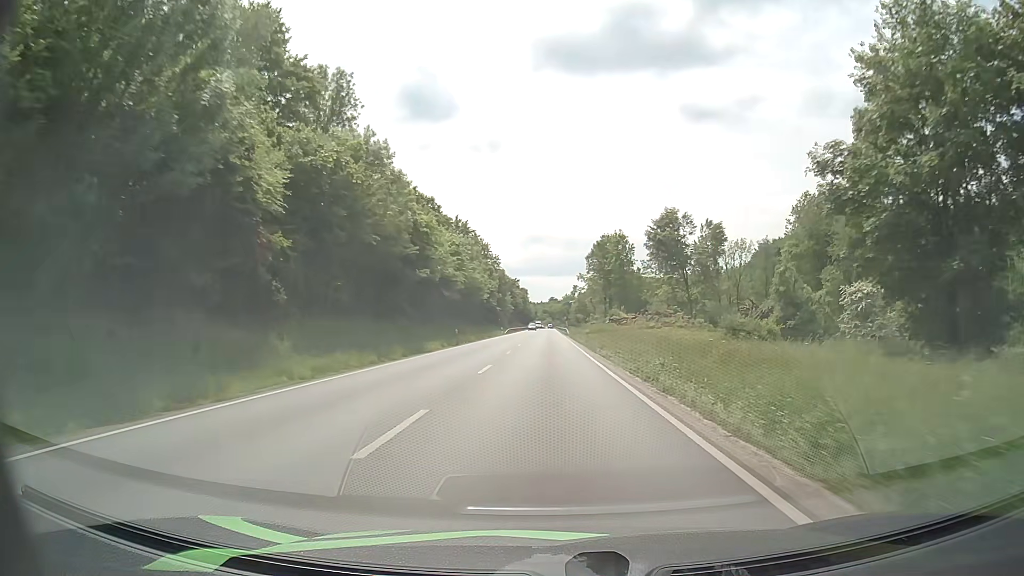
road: primary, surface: asphalt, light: Day
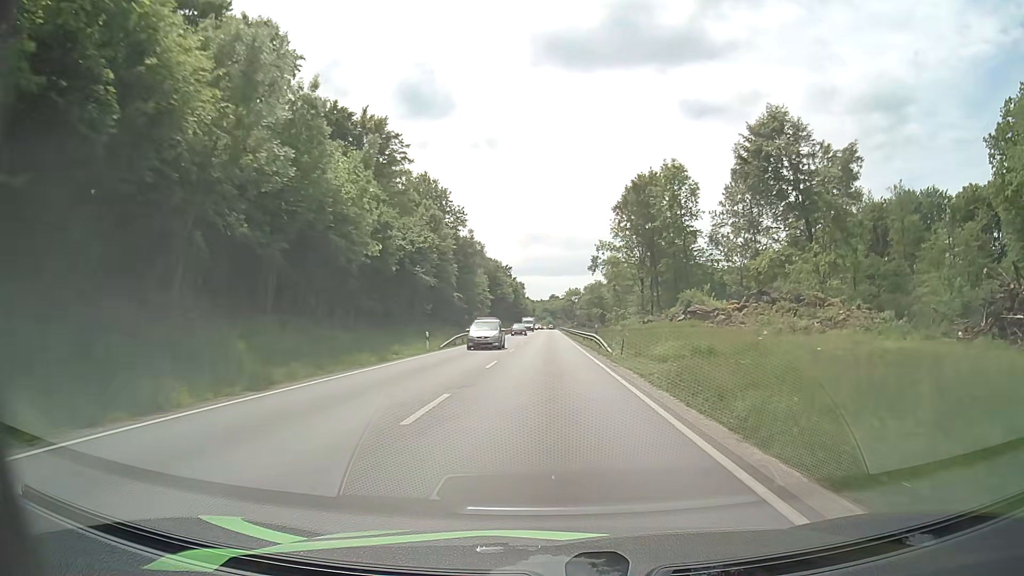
(+0.2, +57.9) m; 0°
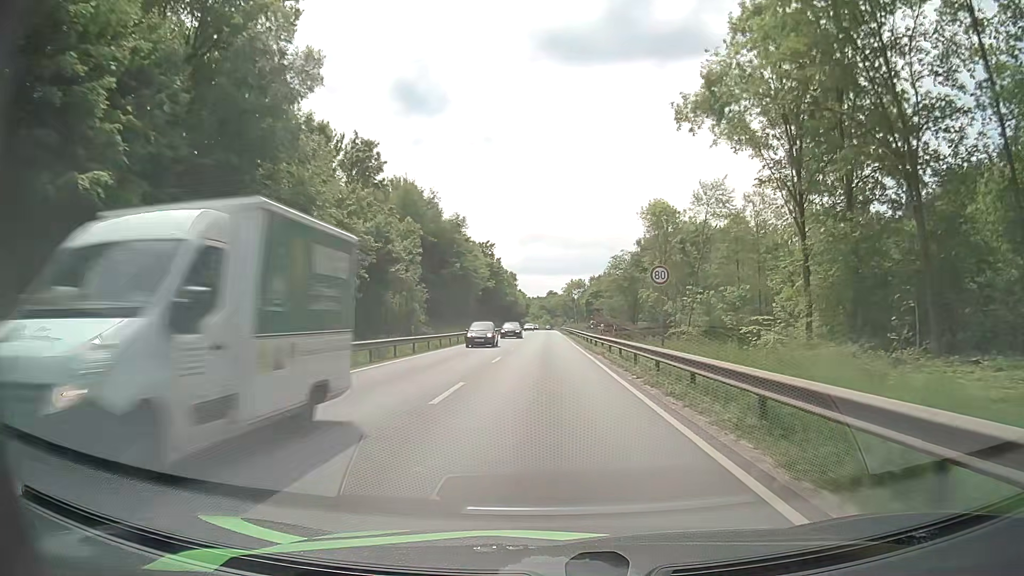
(+0.1, +58.0) m; 0°
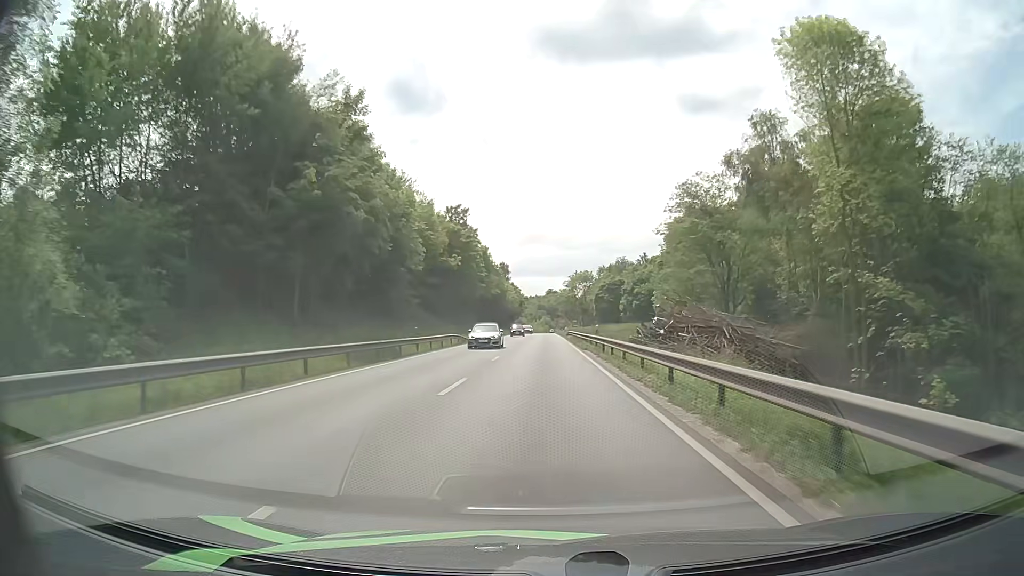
(-0.1, +46.9) m; 0°
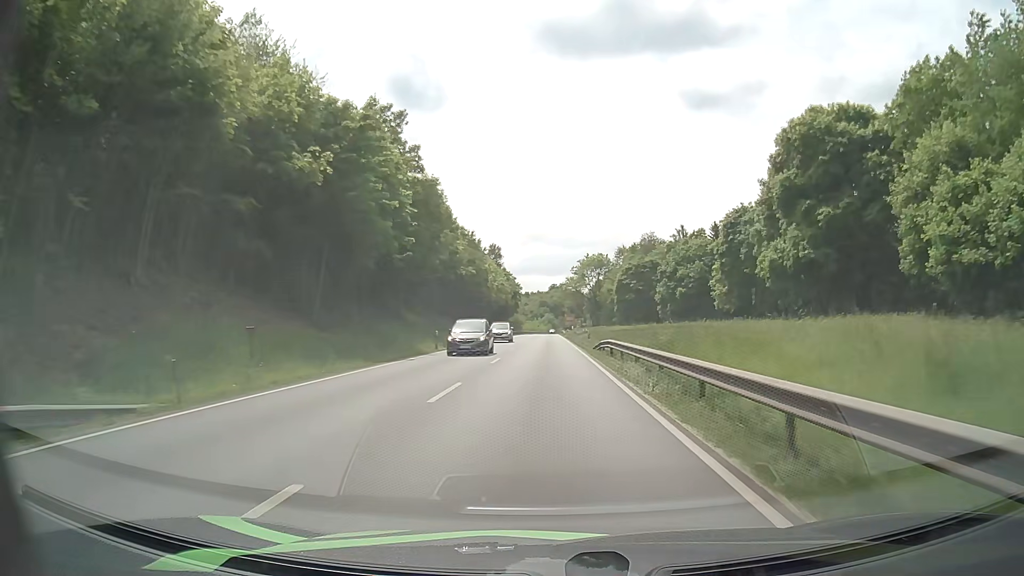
(-0.2, +47.4) m; 0°
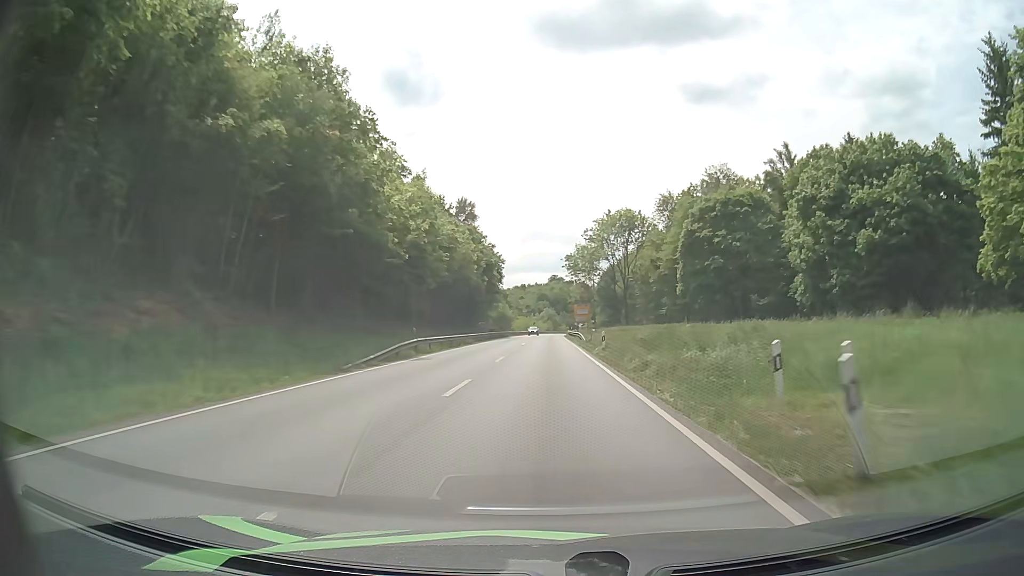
(-0.2, +60.0) m; 0°
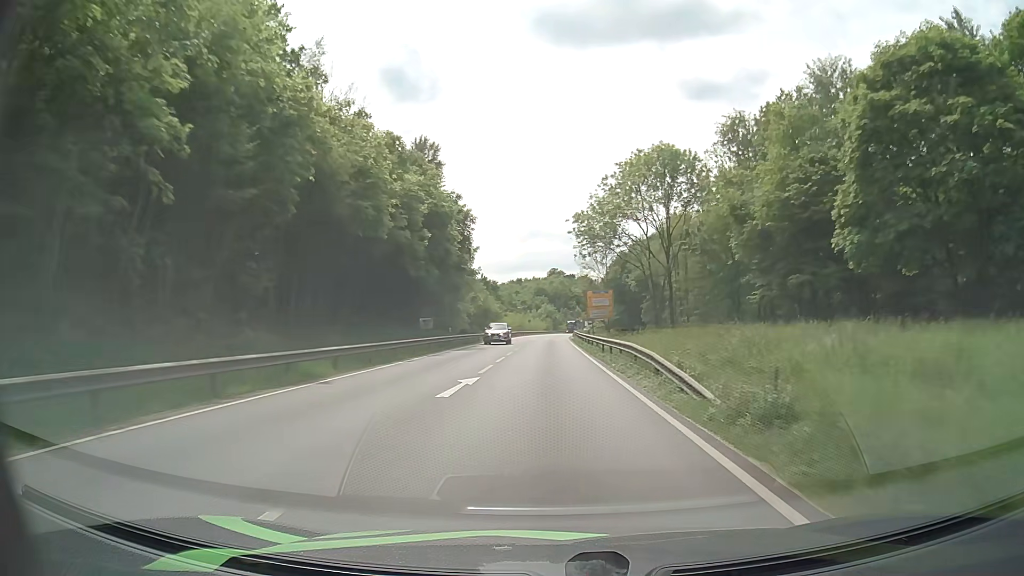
(+0.1, +36.5) m; 0°
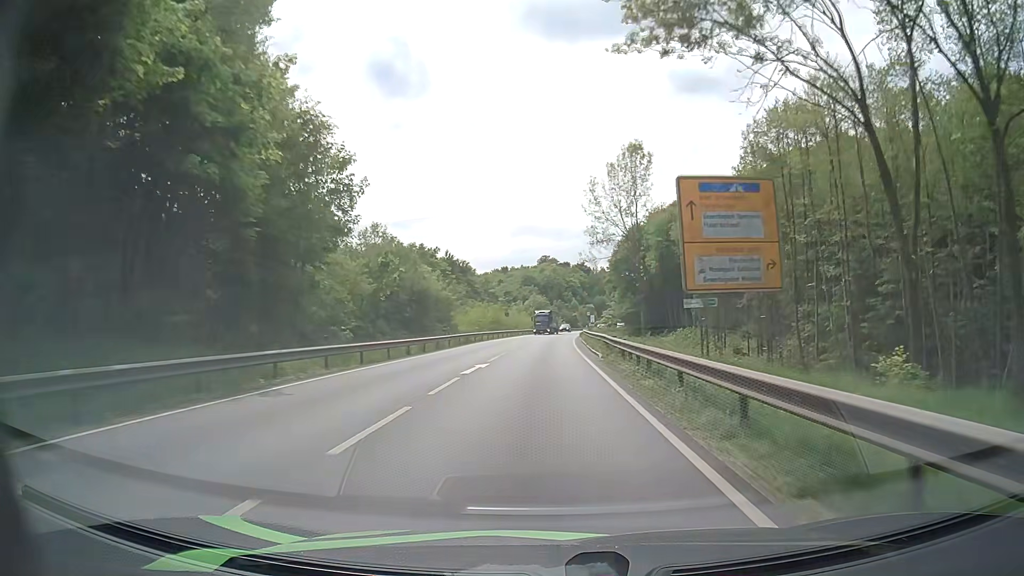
(+0.4, +48.4) m; +1°
(0, +10) (0, +20) (0, +30) (0, +40) (0, +50) (+1, +60) (+1, +70) (+2, +80) (+2, +90) (+3, +100) m
